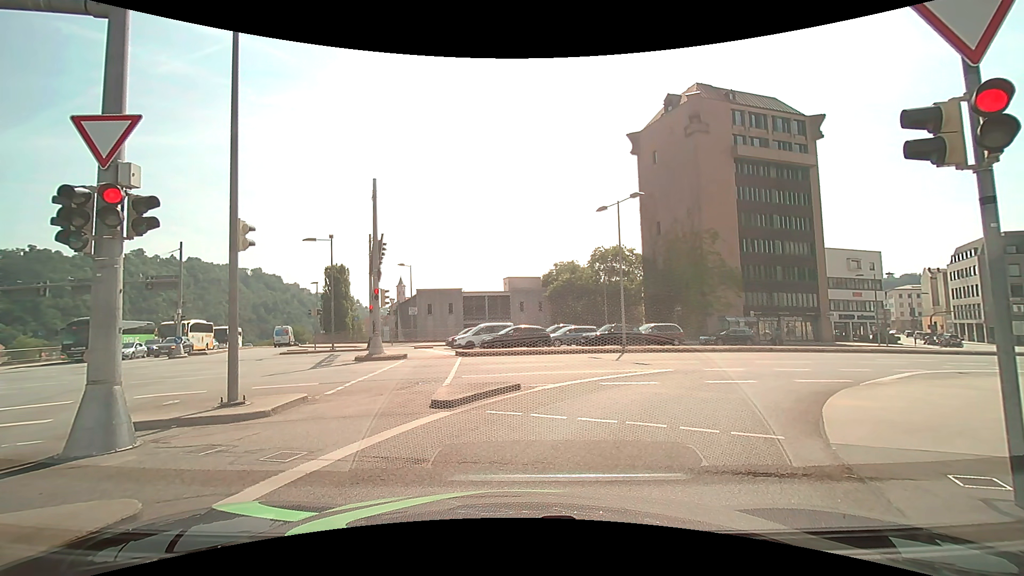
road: primary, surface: asphalt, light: Day
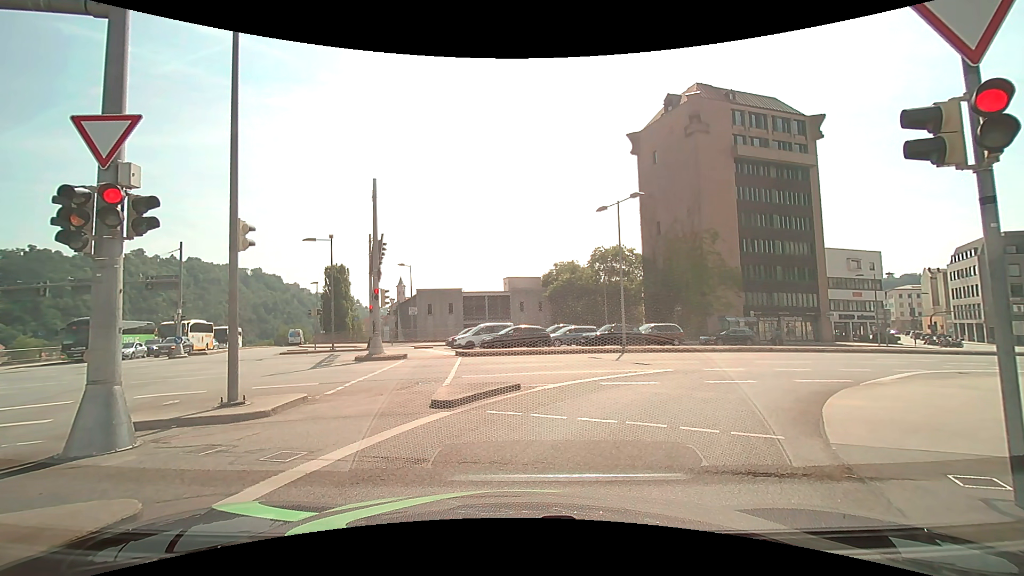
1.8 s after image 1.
(0.0, 0.0) m; 0°
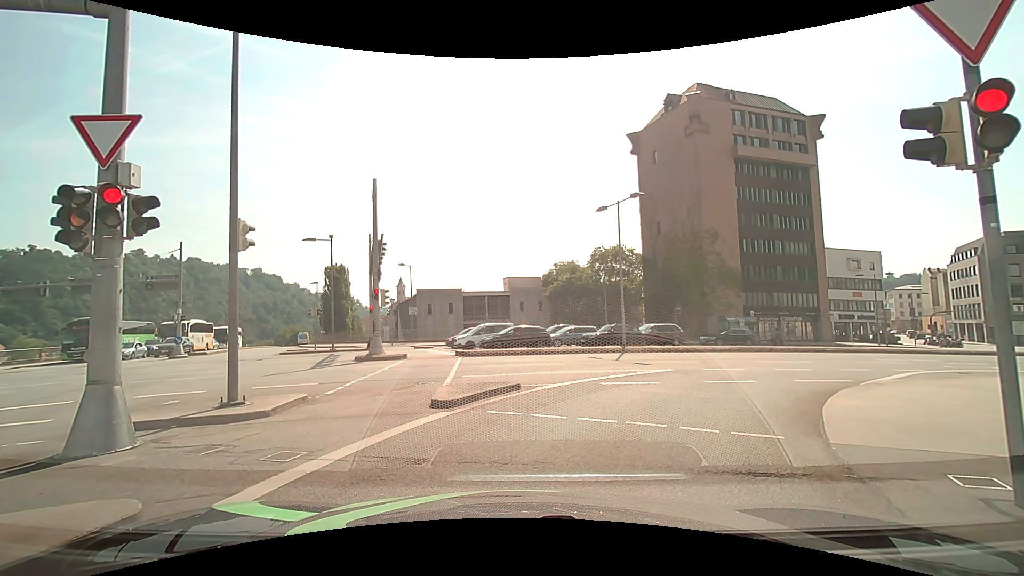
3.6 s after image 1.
(0.0, 0.0) m; 0°
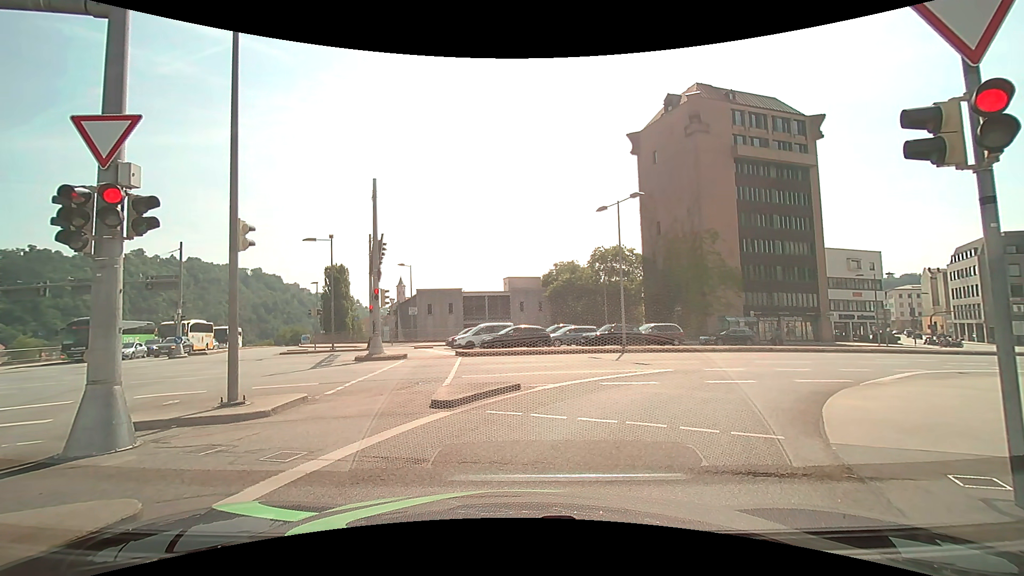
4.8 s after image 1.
(0.0, 0.0) m; 0°
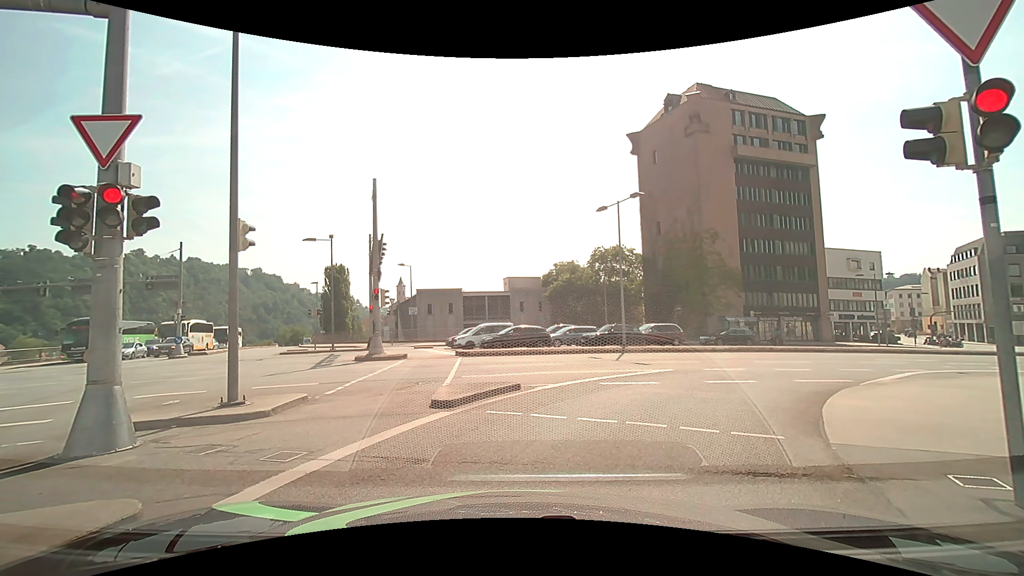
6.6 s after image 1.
(0.0, 0.0) m; 0°
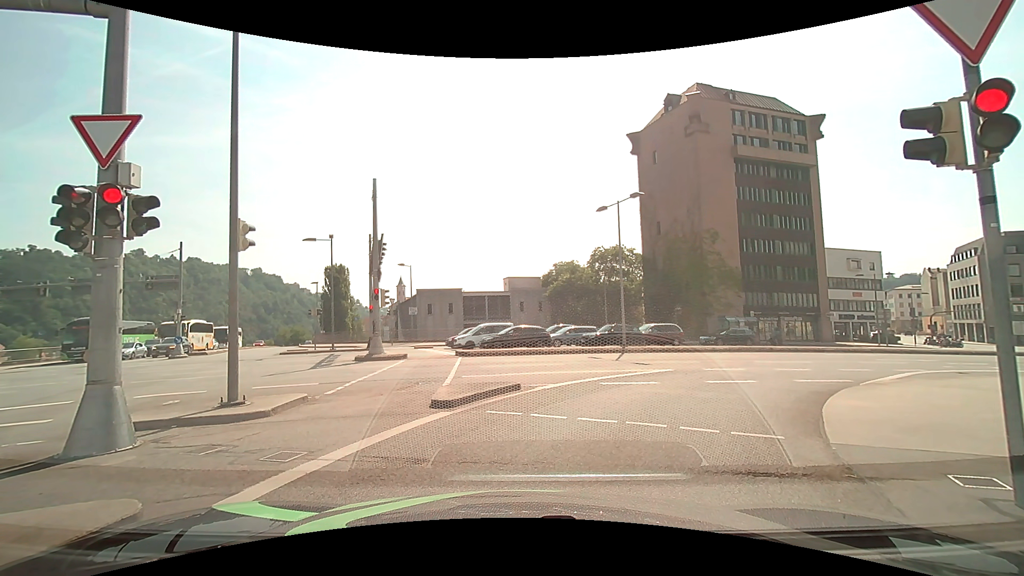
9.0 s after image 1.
(0.0, 0.0) m; 0°
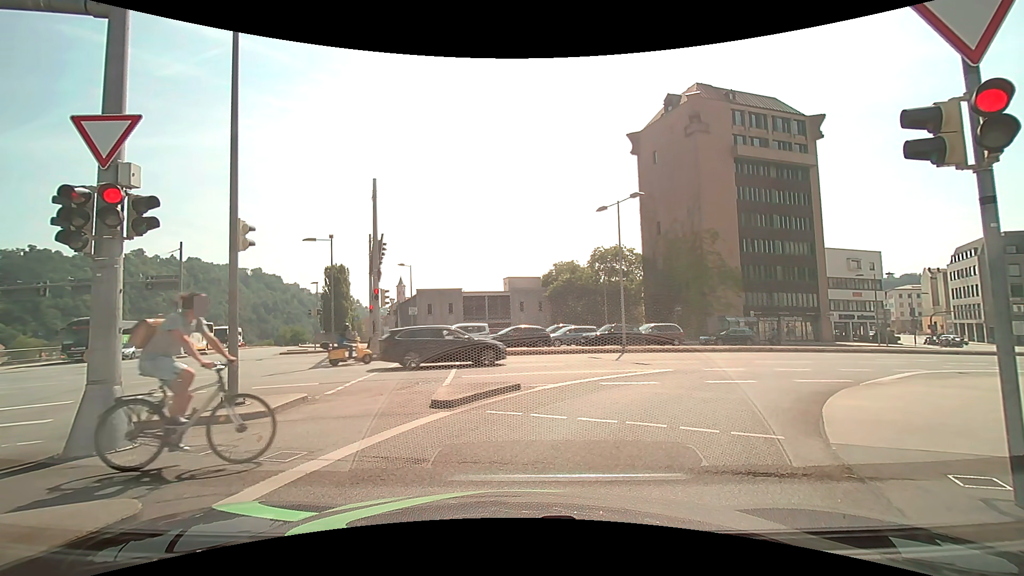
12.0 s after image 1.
(0.0, 0.0) m; 0°
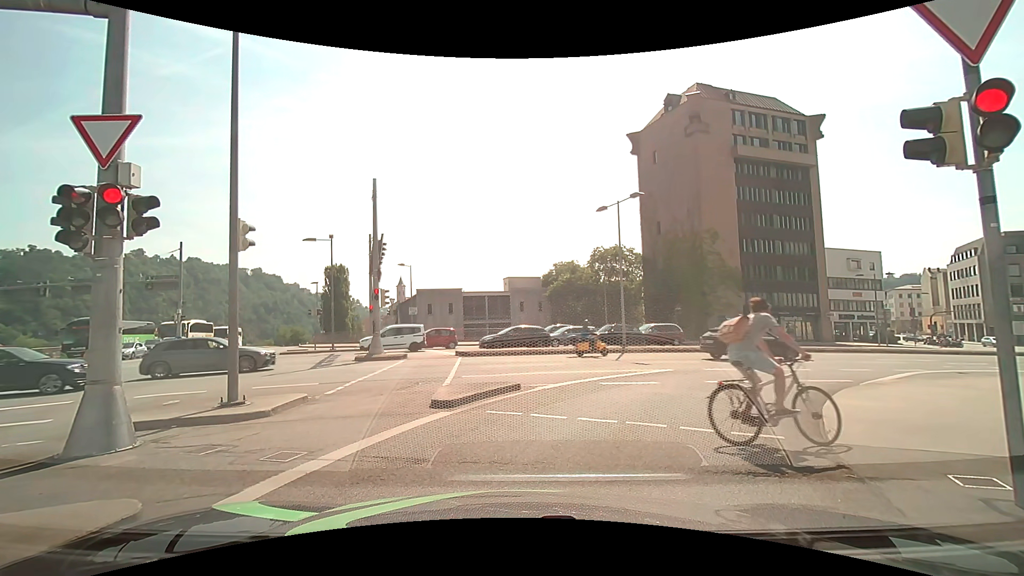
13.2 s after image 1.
(0.0, 0.0) m; 0°
